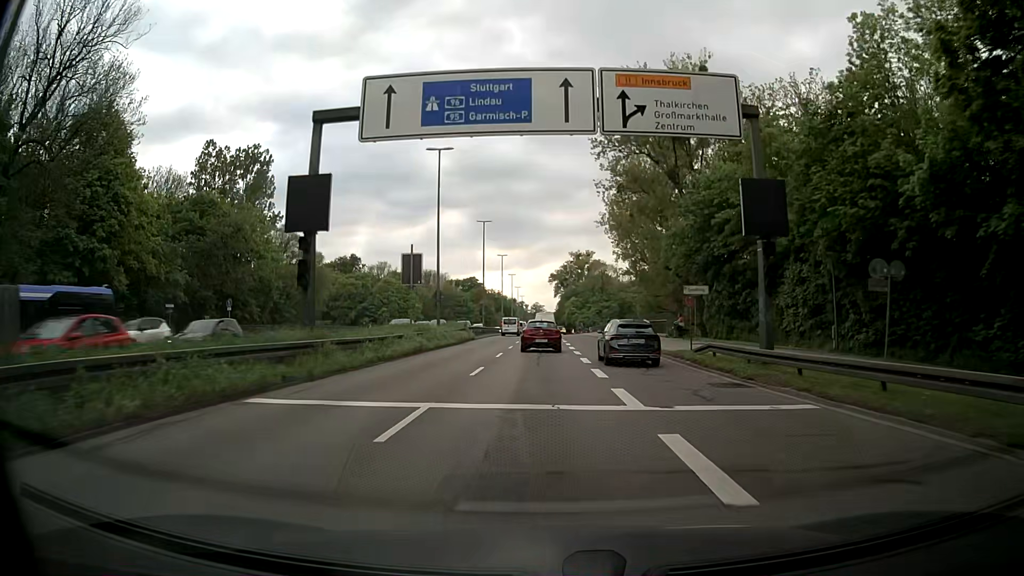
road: trunk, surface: asphalt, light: Day
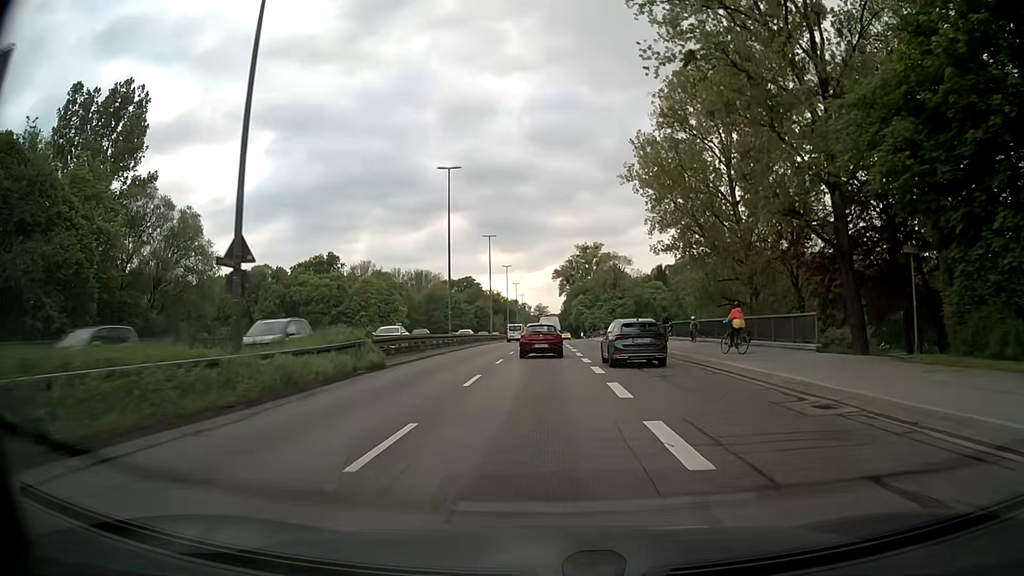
(+0.1, +28.7) m; 0°
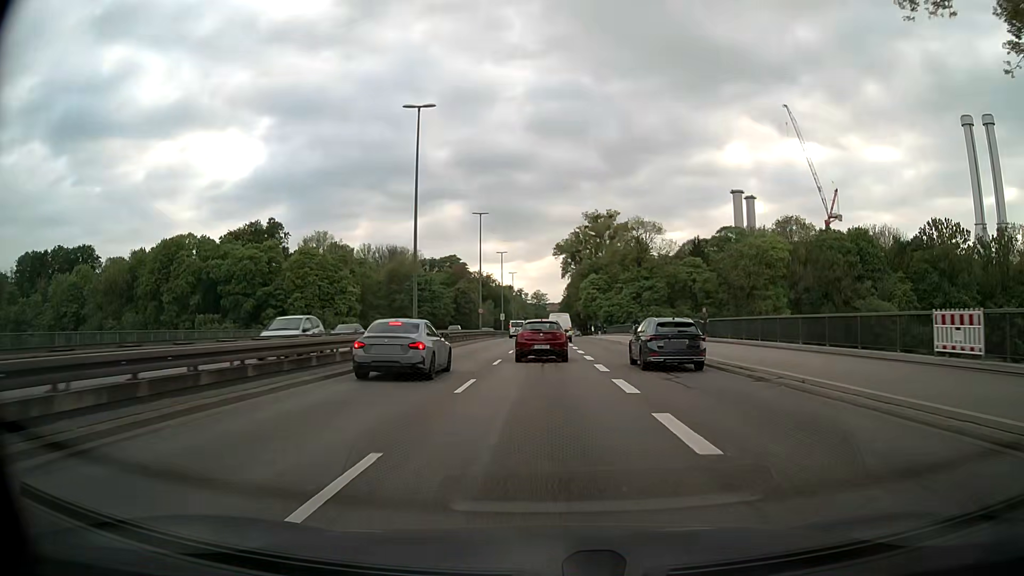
(-0.2, +47.8) m; 0°
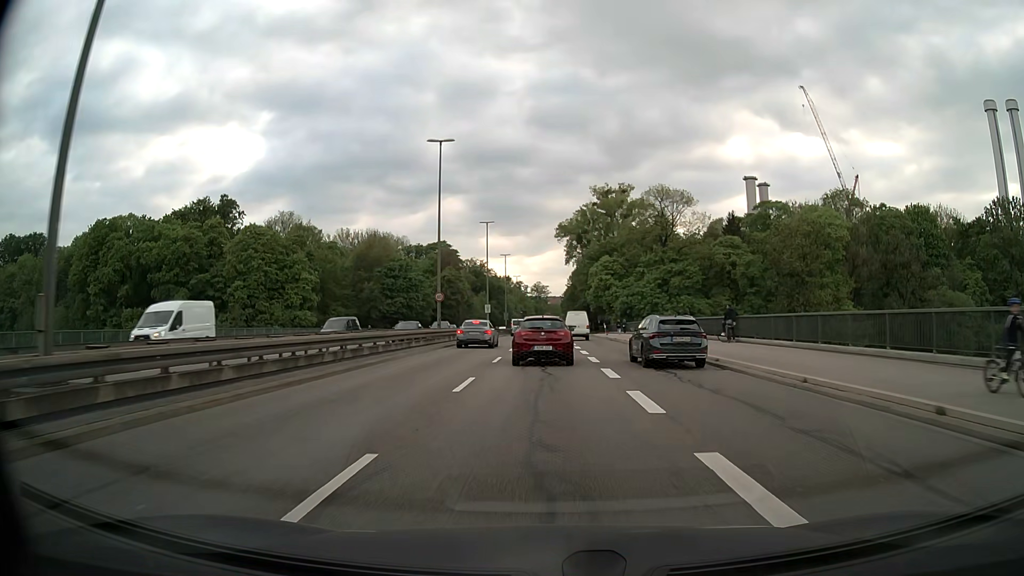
(0.0, +26.9) m; 0°
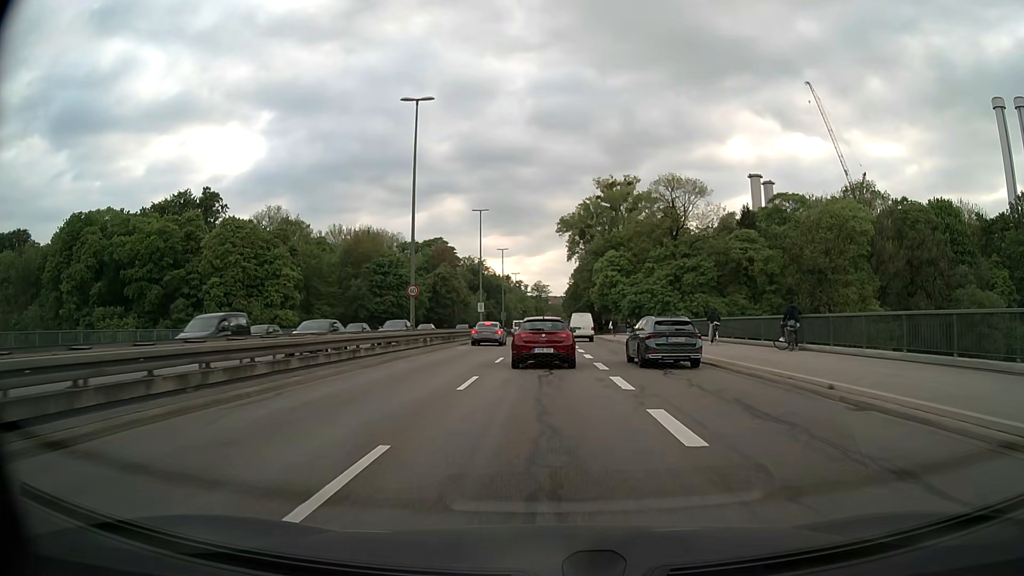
(0.0, +8.5) m; 0°
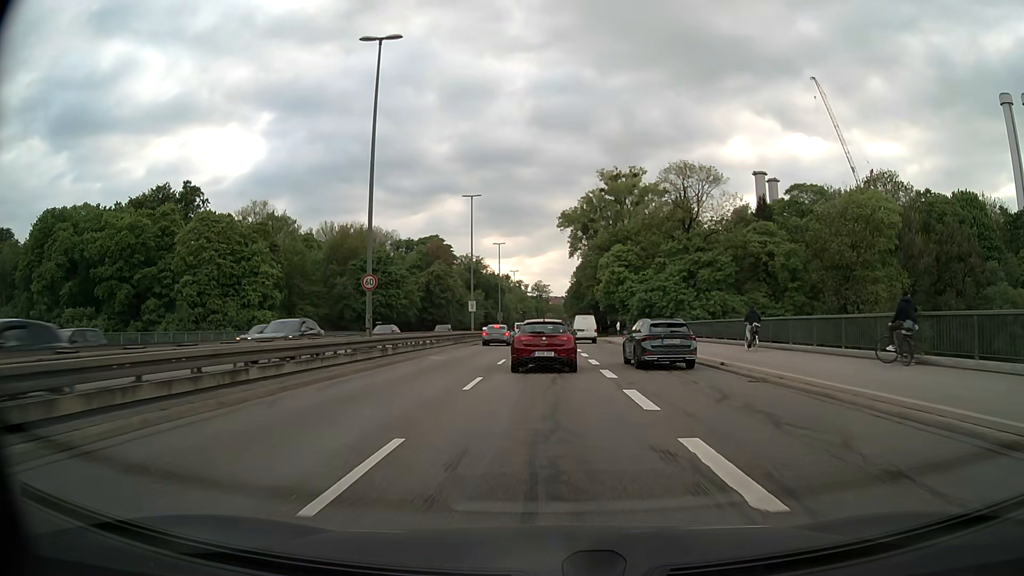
(0.0, +8.5) m; 0°
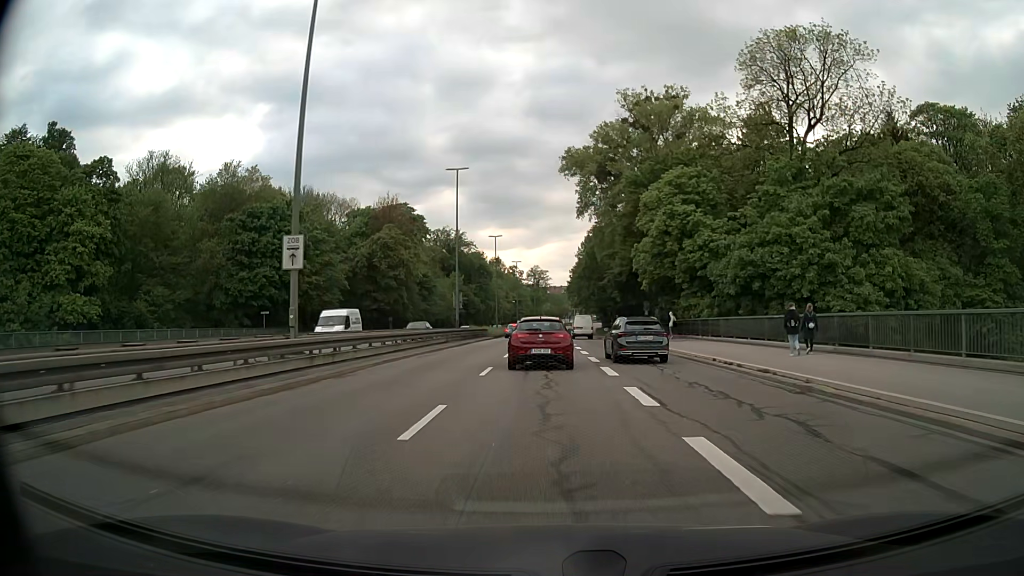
(+0.1, +42.2) m; 0°
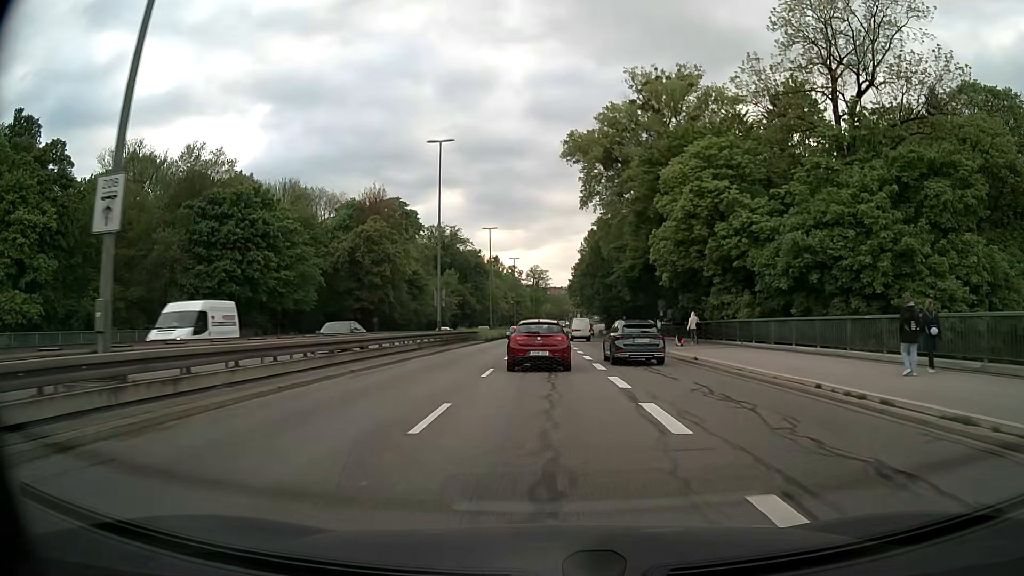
(0.0, +8.5) m; 0°
(0, +10) (0, +20) (0, +30) (0, +40) (0, +50) (0, +60) (0, +70) (0, +80) (0, +90) (0, +100) m
